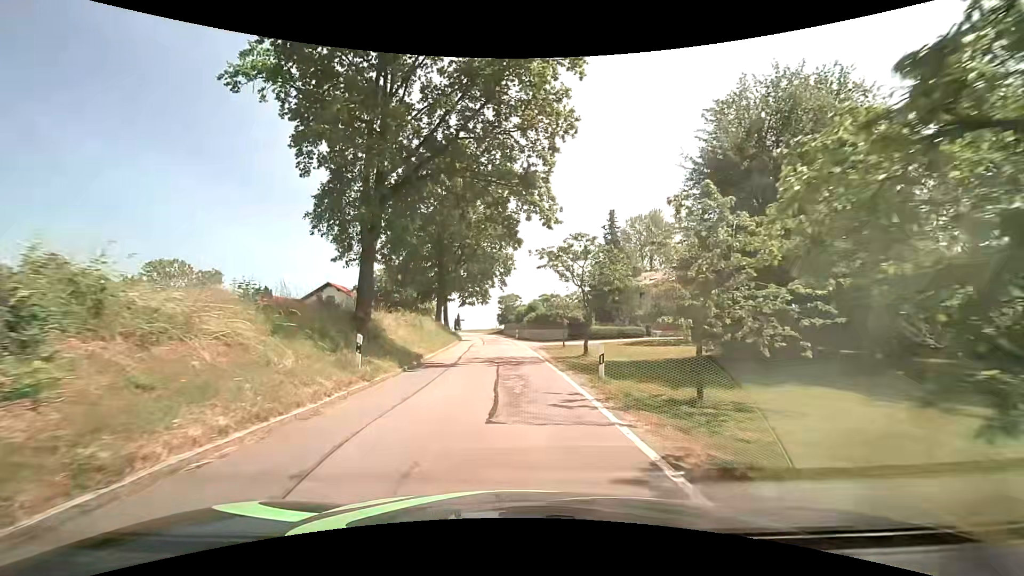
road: unclassified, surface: asphalt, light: Day
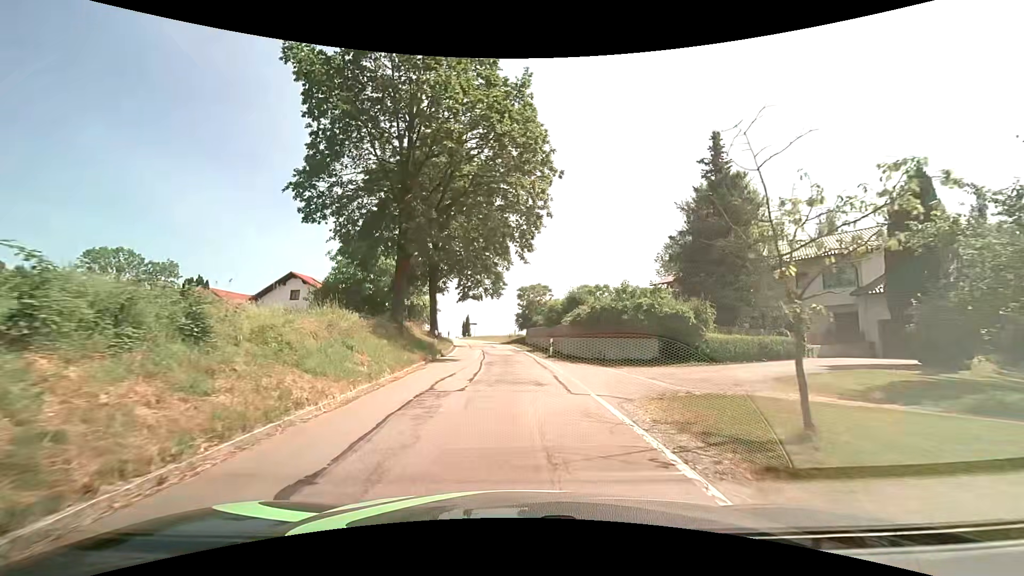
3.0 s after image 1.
(-0.3, +23.8) m; -3°
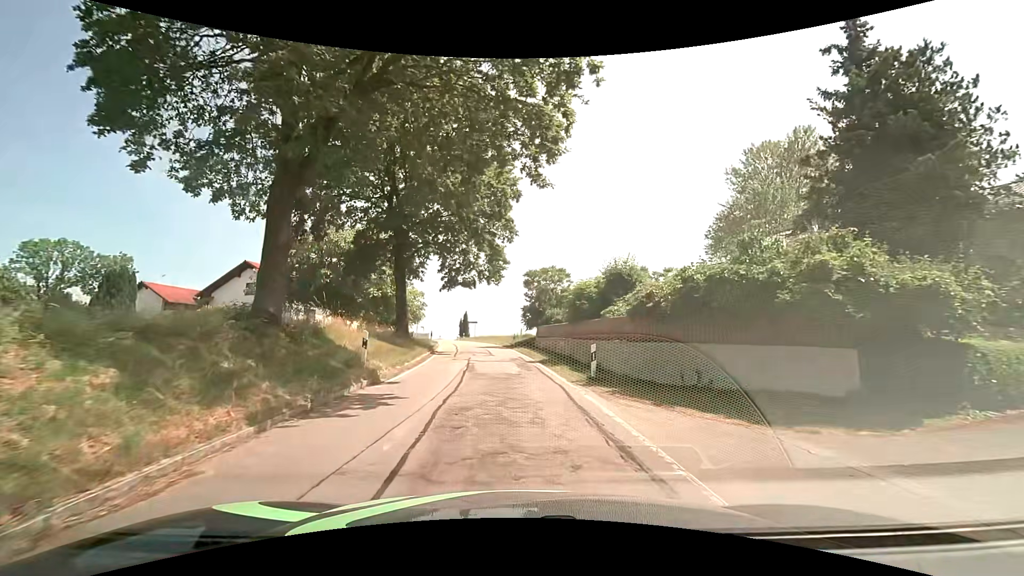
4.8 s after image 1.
(+0.3, +12.8) m; +1°
(0, +10) (-1, +20) (-1, +30) (-3, +40) (-4, +50) (-7, +59) (-9, +69) (-12, +79) (-12, +89) (-9, +98) m
